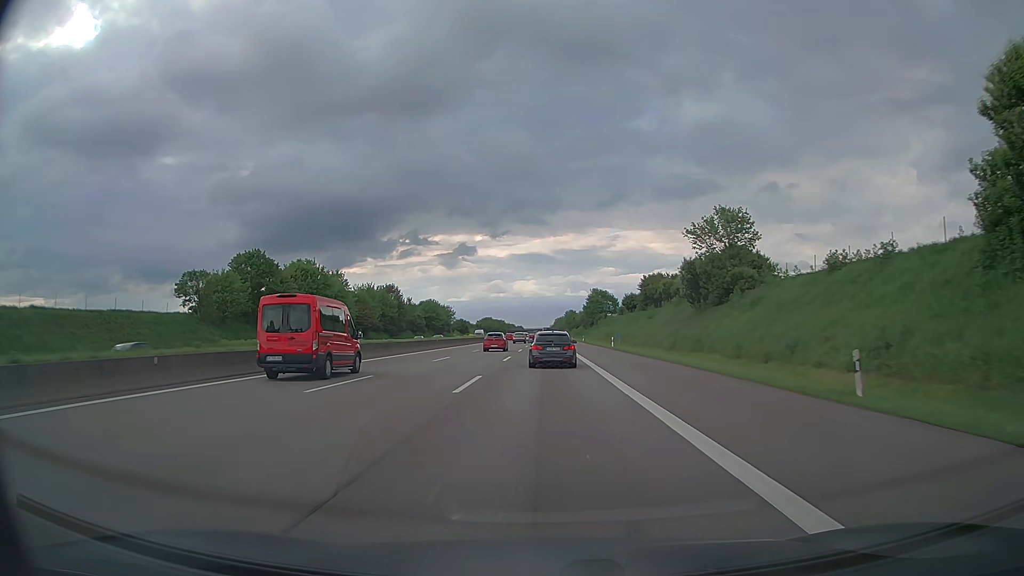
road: motorway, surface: asphalt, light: Day
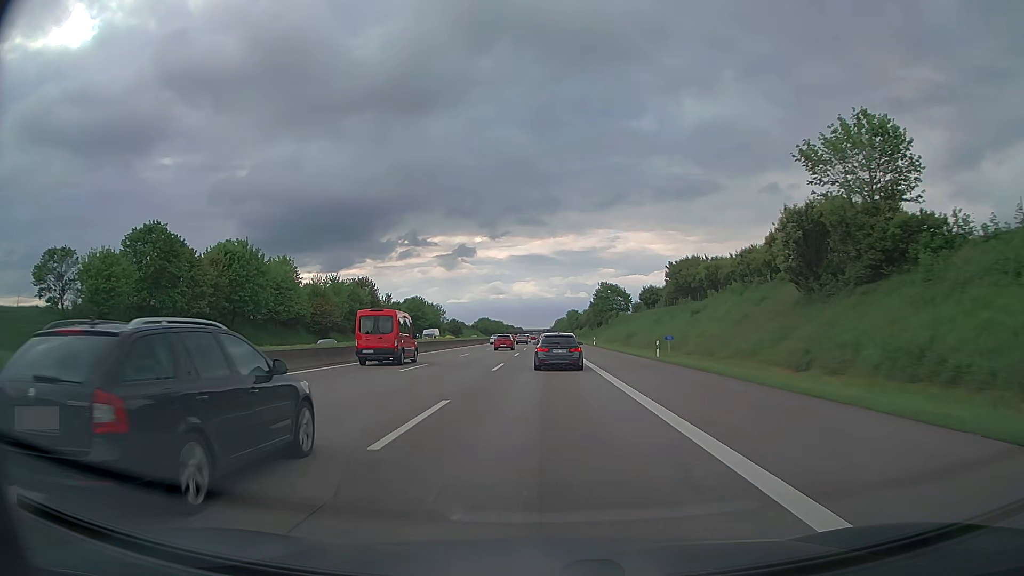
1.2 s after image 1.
(0.0, +25.6) m; 0°
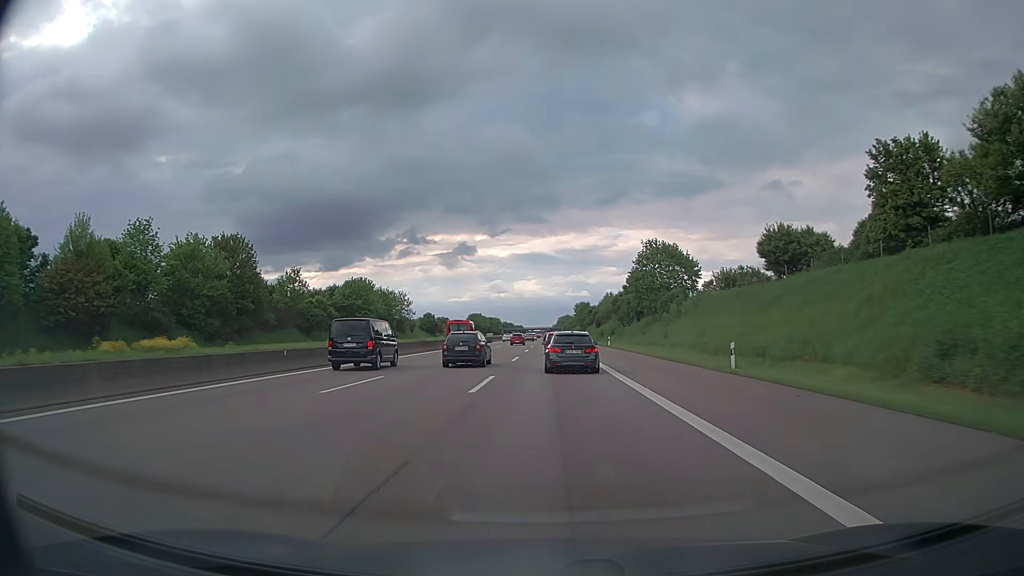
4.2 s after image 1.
(-0.2, +64.3) m; 0°
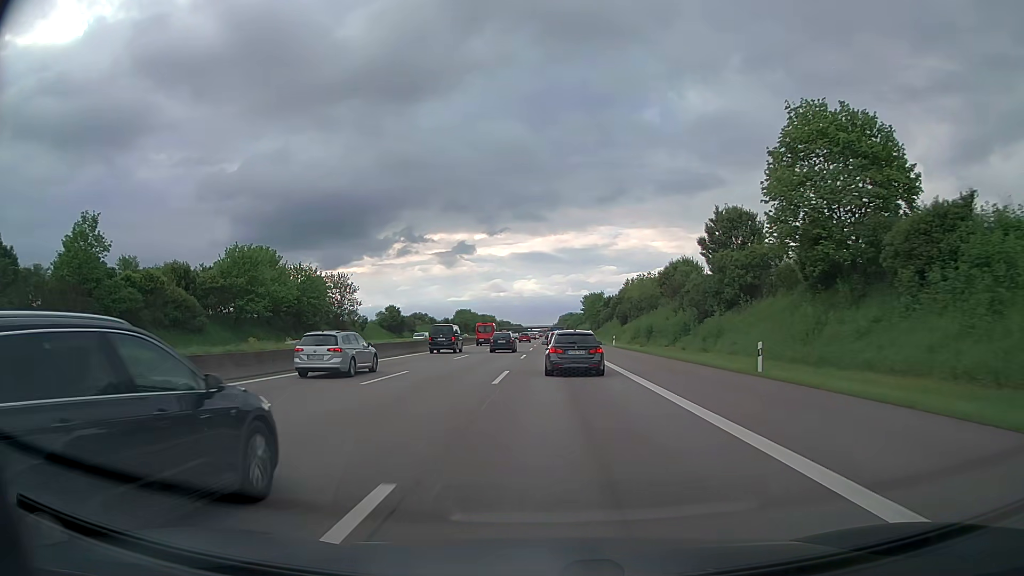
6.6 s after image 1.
(0.0, +51.8) m; 0°
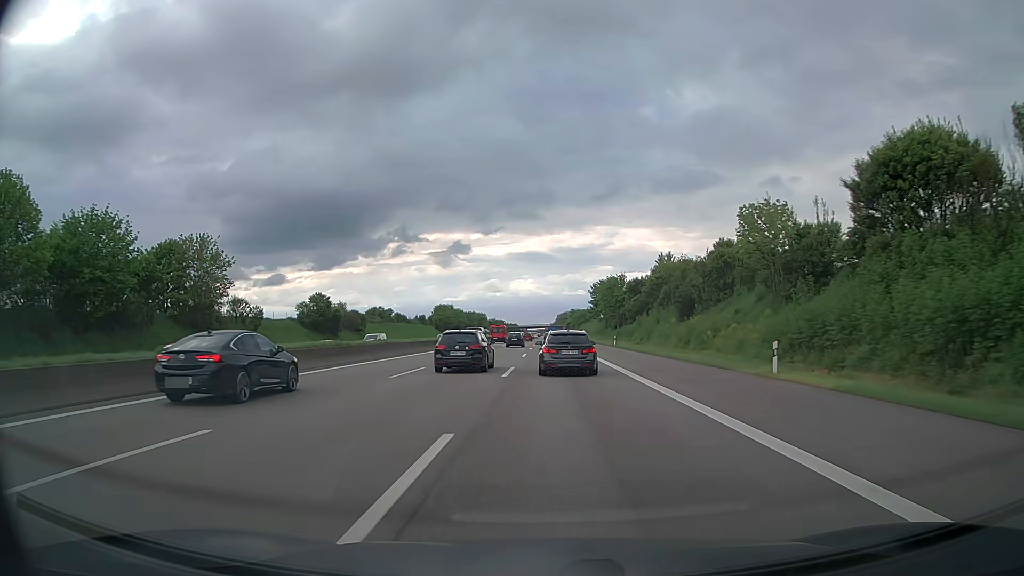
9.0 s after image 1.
(+0.1, +50.9) m; 0°
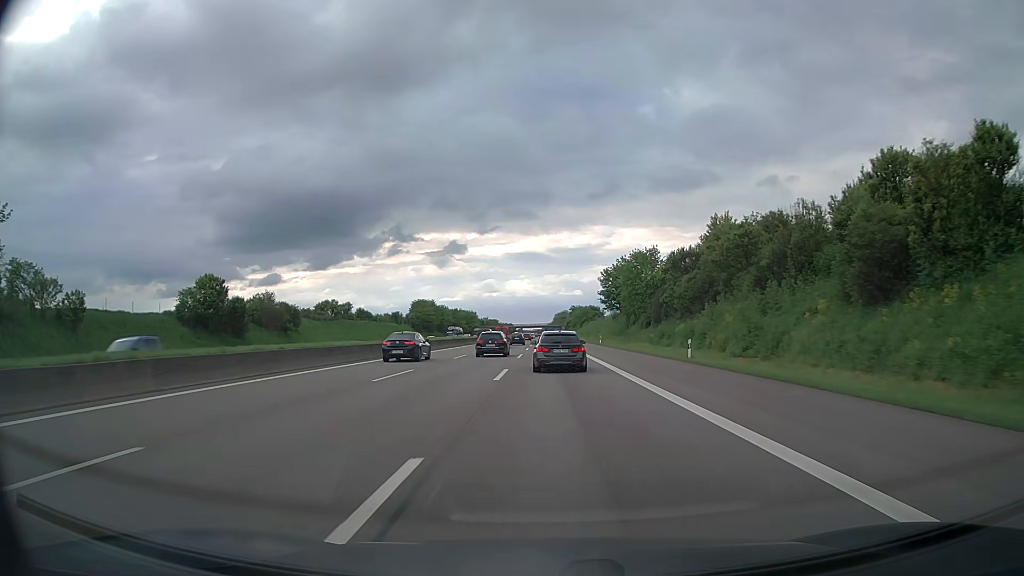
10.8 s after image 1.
(+0.2, +37.5) m; 0°
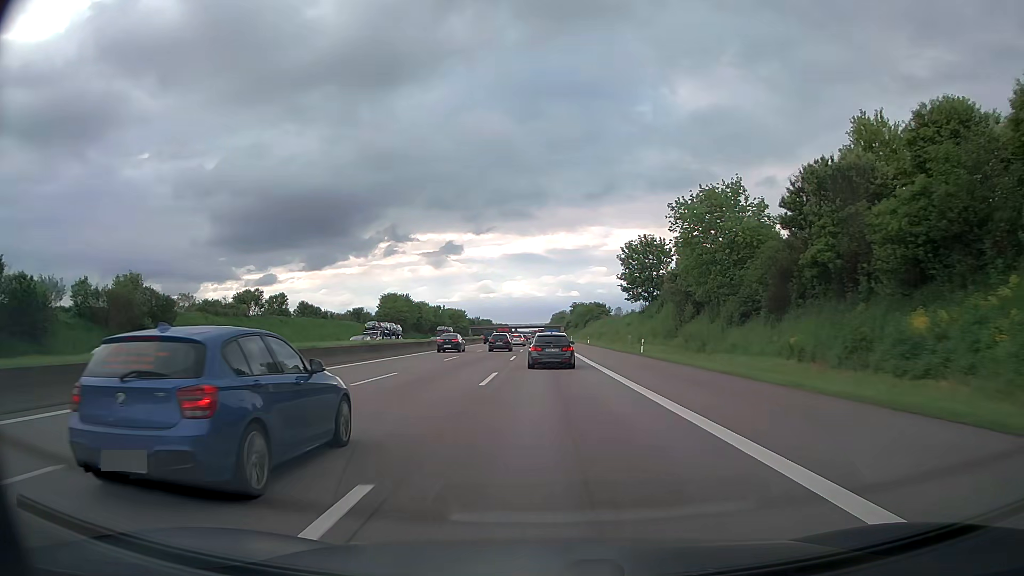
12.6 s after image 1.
(+0.1, +37.4) m; 0°
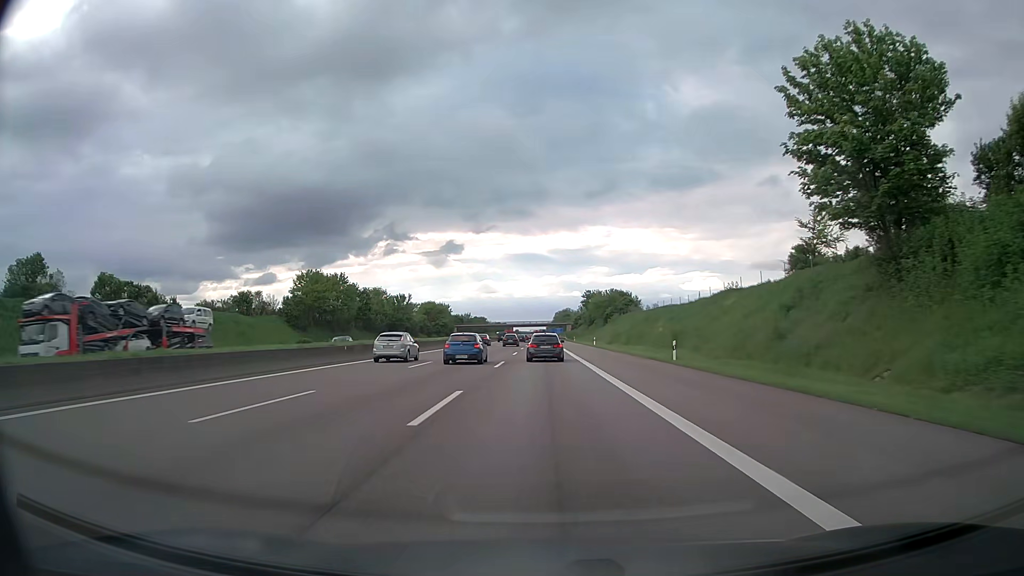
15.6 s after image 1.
(-0.3, +62.4) m; 0°
(0, +10) (0, +20) (0, +30) (0, +40) (0, +50) (0, +60) (0, +70) (0, +80) (0, +90) (0, +100) m
